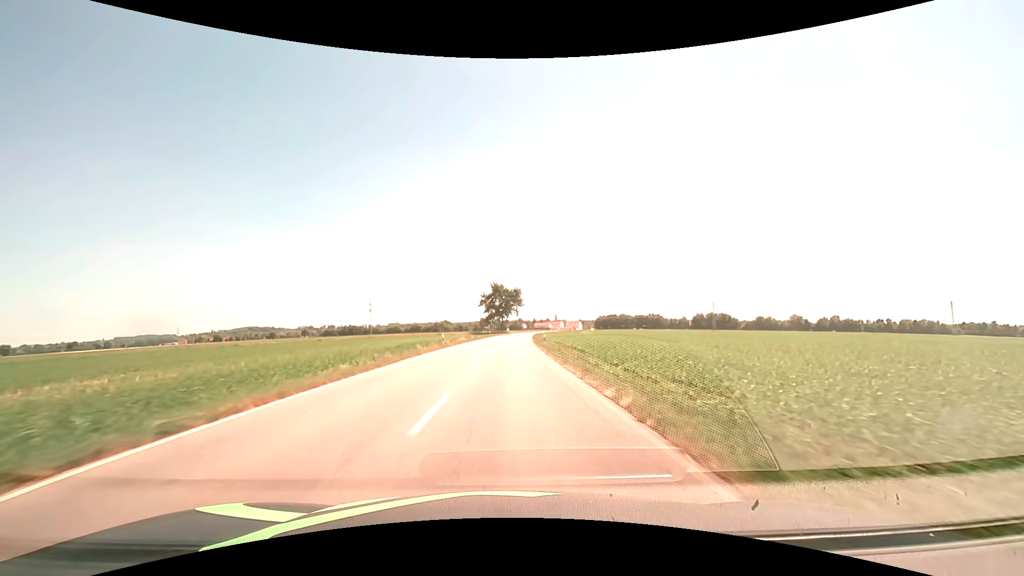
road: secondary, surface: asphalt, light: Day
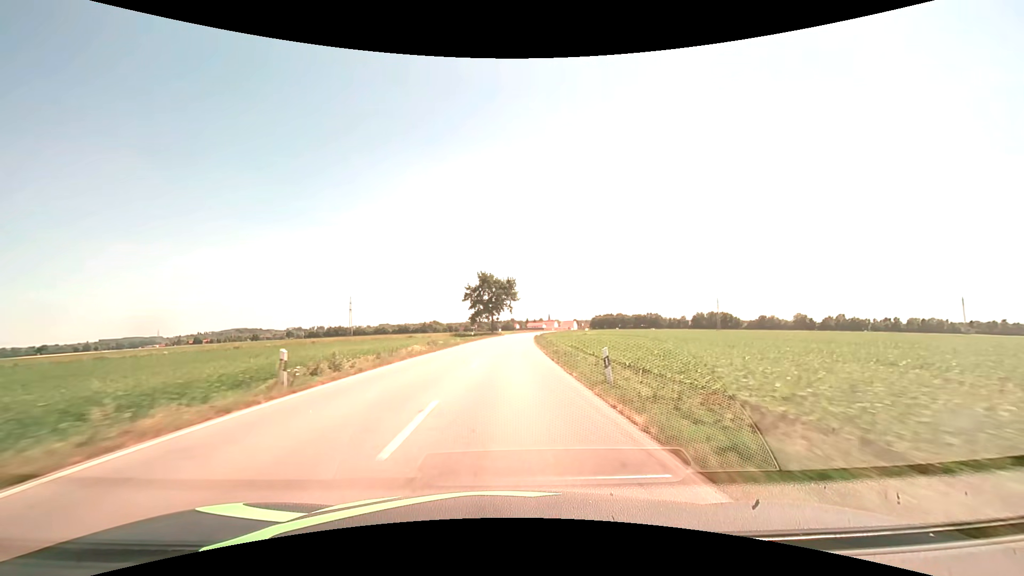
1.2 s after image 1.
(+0.2, +25.1) m; +1°
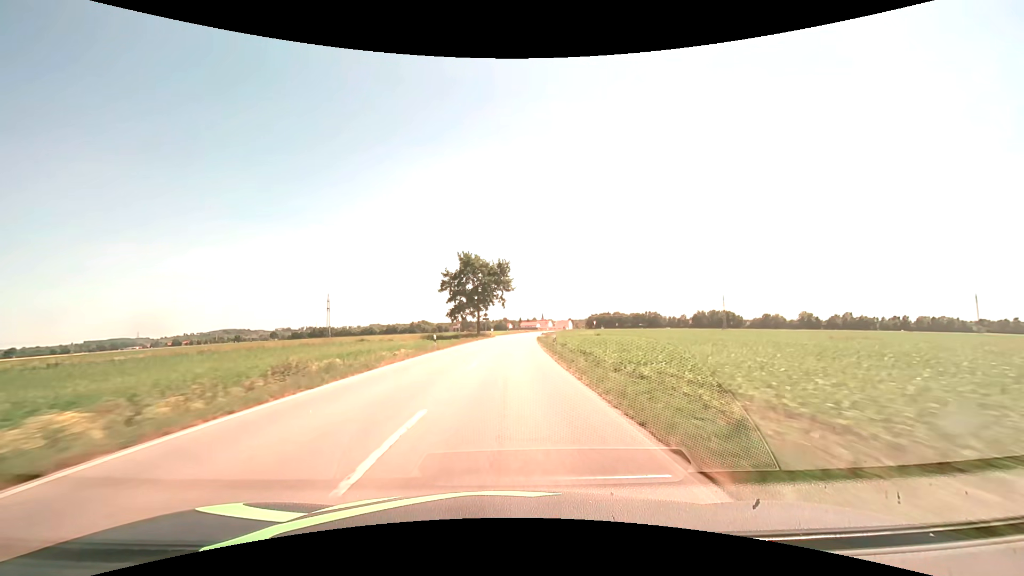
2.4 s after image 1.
(+0.2, +25.1) m; +1°
(0, +10) (0, +20) (0, +30) (+1, +40) (+1, +50) (+2, +60) (+2, +70) (+3, +80) (+4, +90) (+4, +100) m
